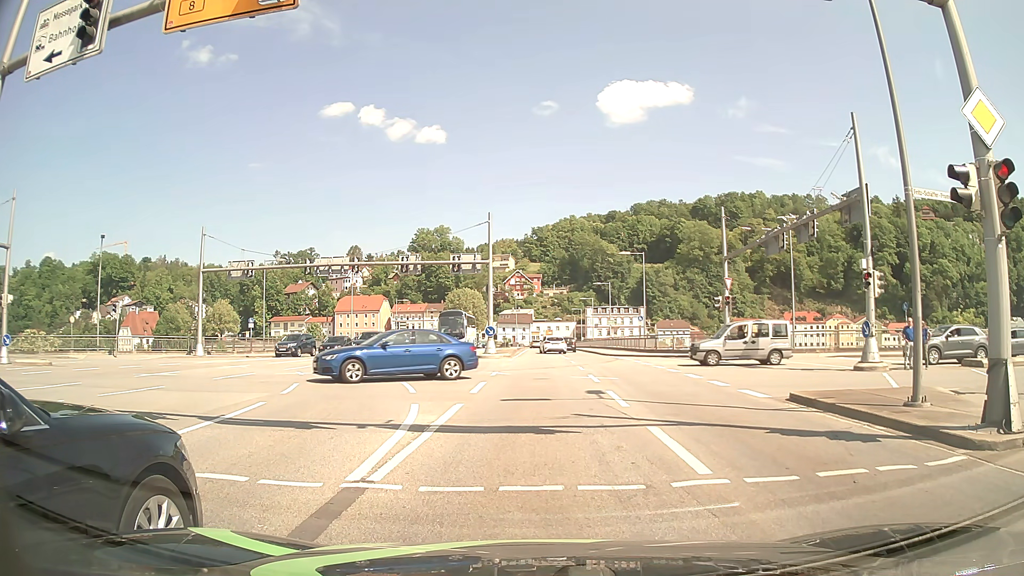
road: primary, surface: asphalt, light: Day
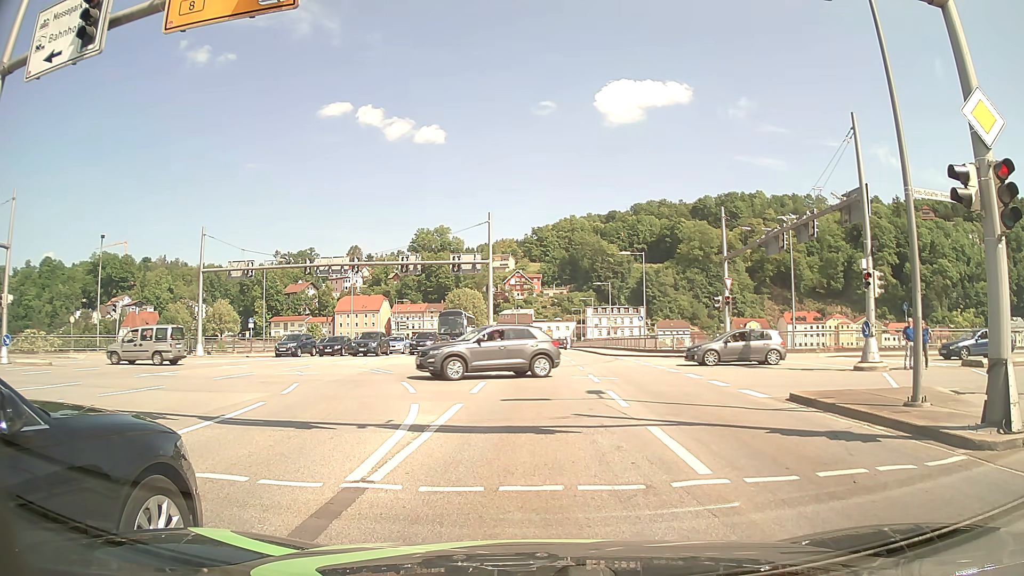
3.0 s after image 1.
(0.0, 0.0) m; 0°
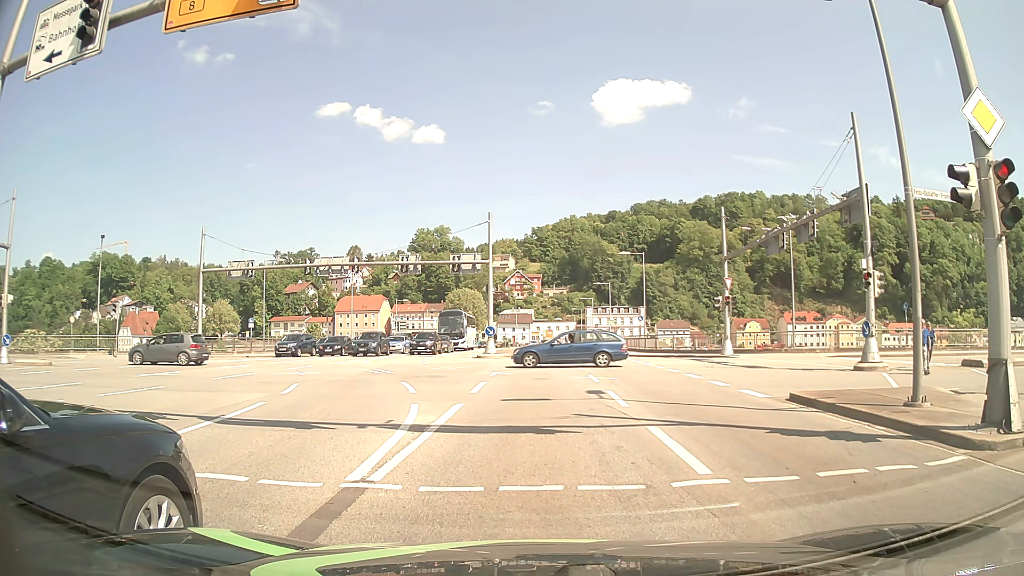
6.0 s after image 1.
(0.0, 0.0) m; 0°
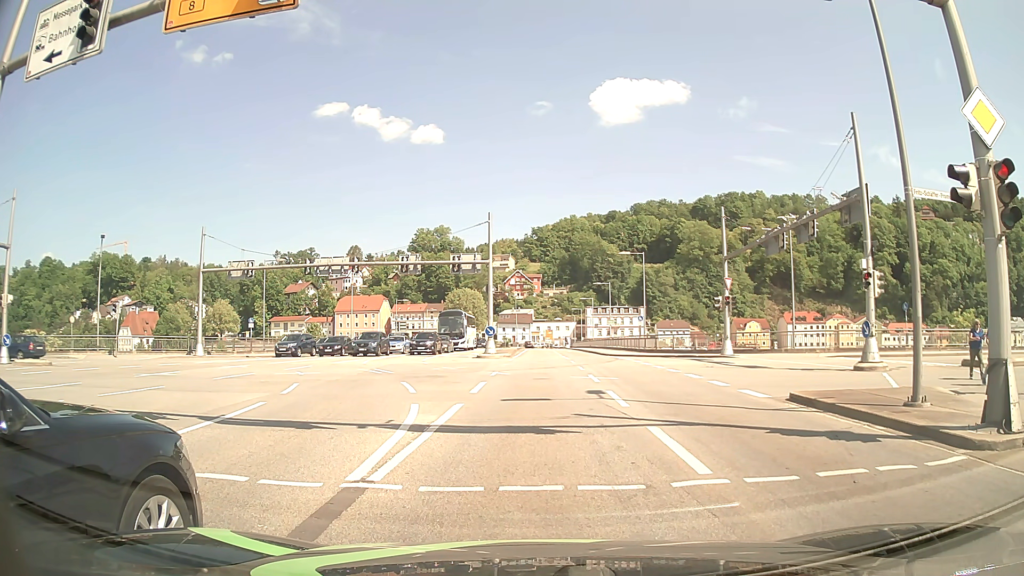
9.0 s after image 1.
(0.0, 0.0) m; 0°
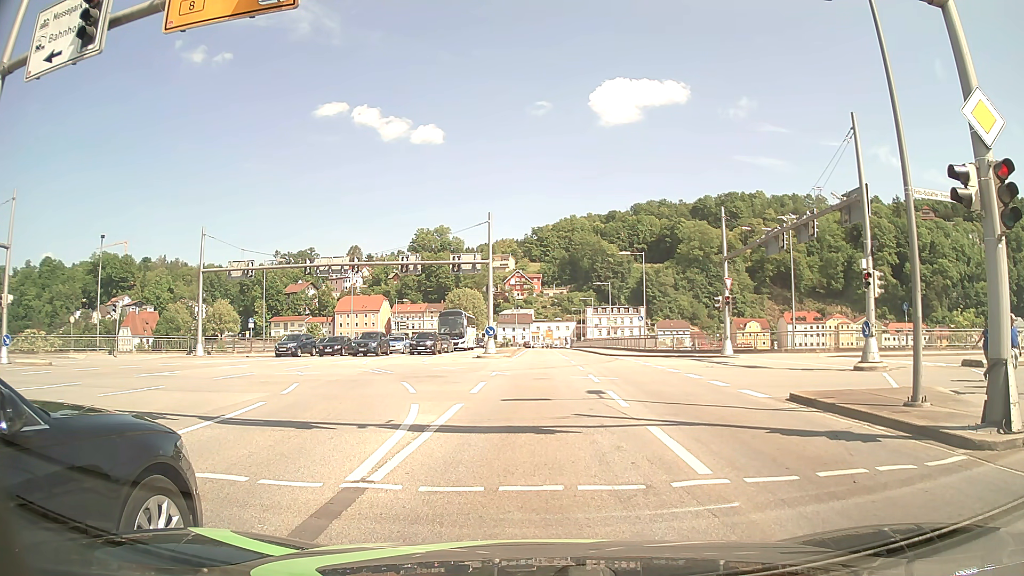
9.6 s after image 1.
(0.0, 0.0) m; 0°
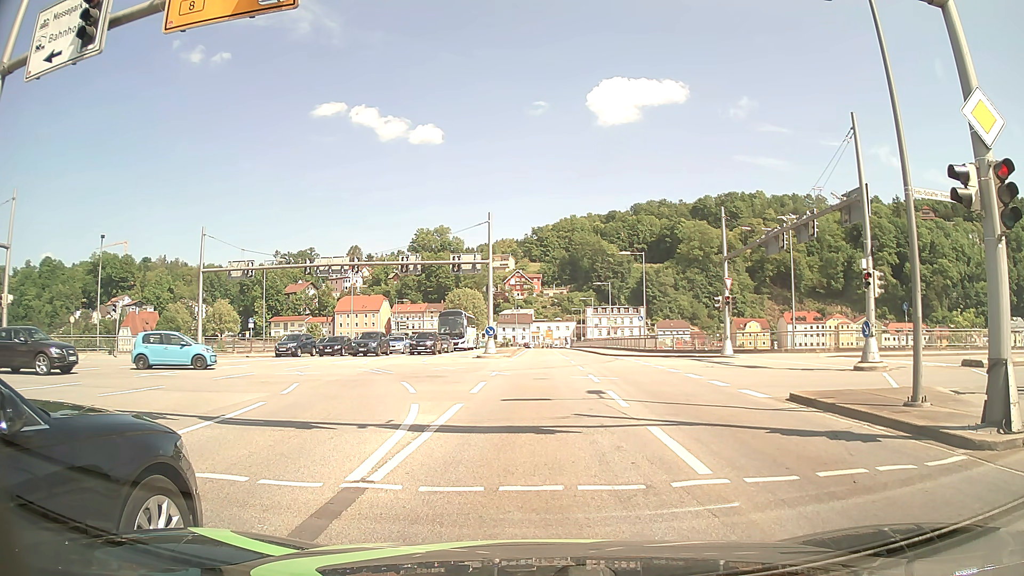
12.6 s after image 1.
(0.0, 0.0) m; 0°
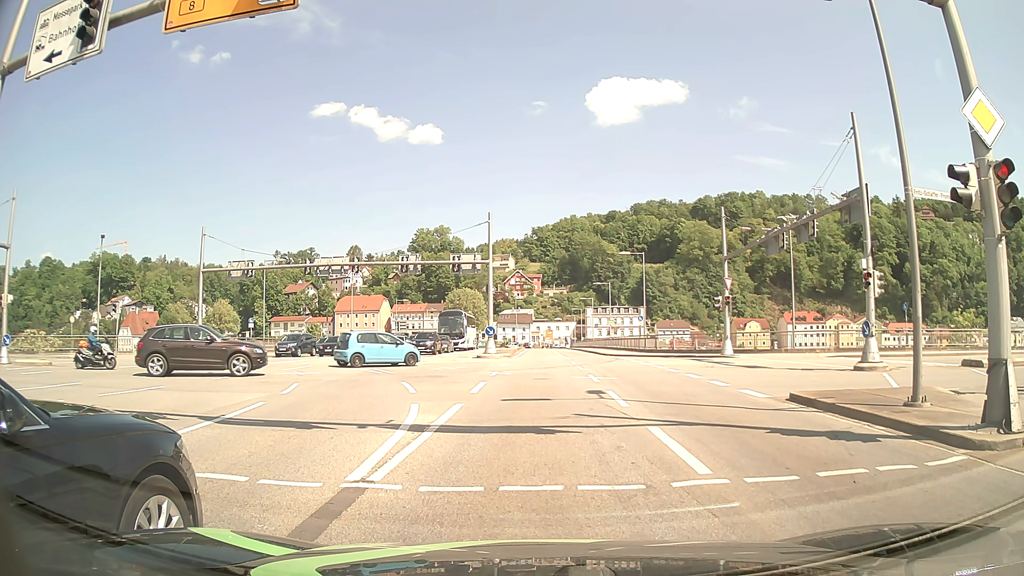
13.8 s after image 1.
(0.0, 0.0) m; 0°
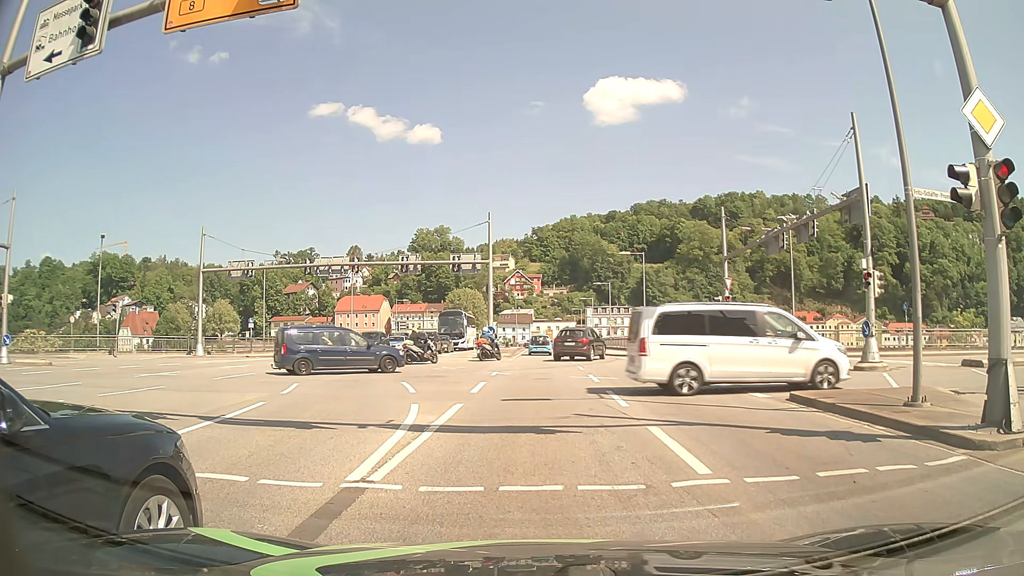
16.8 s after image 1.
(0.0, 0.0) m; 0°
(0, +10) (0, +20) (0, +30) (0, +40) (0, +50) (0, +60) (0, +70) (0, +80) (0, +90) (0, +100) m
